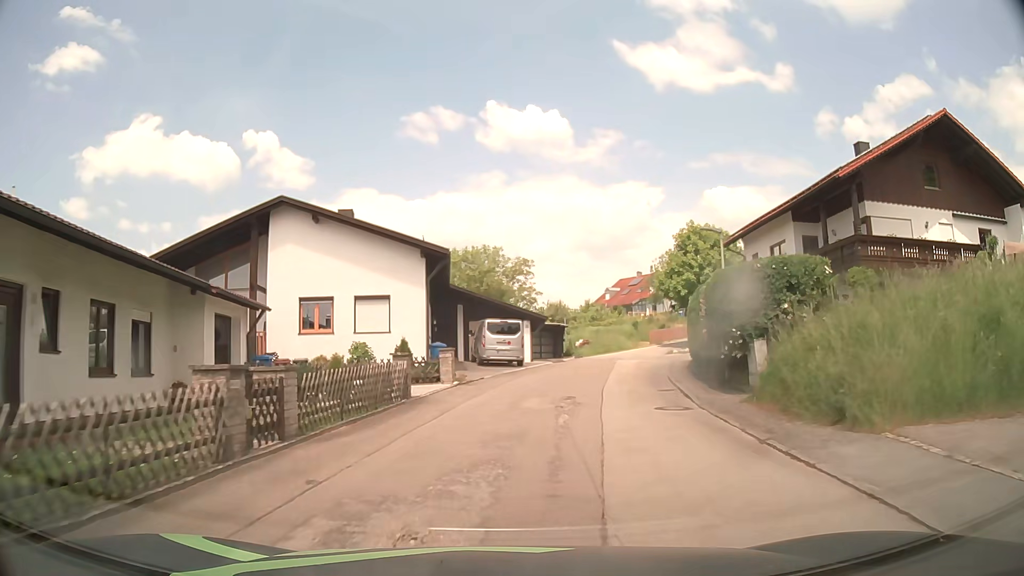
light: Day
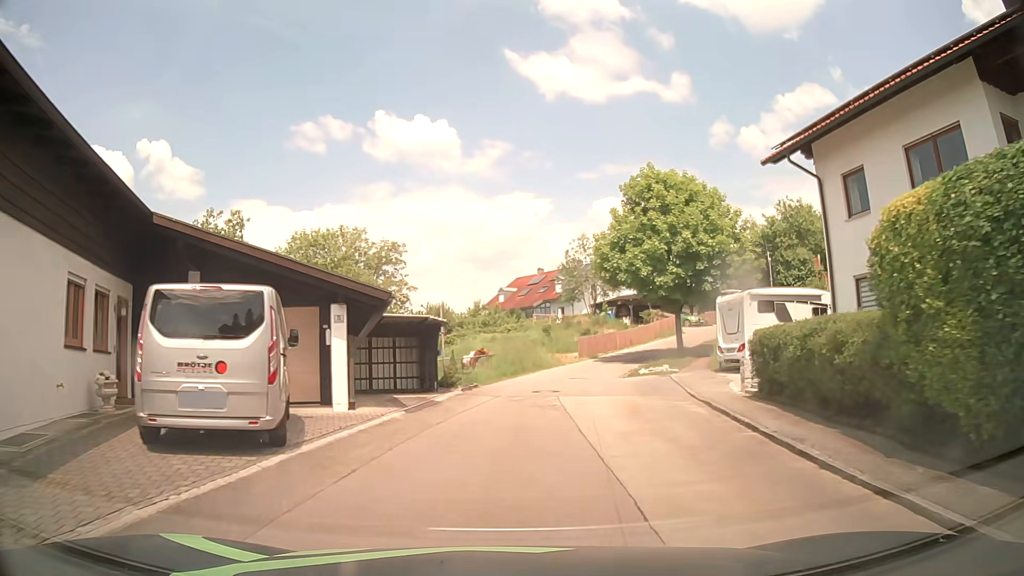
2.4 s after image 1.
(+1.8, +20.9) m; +10°
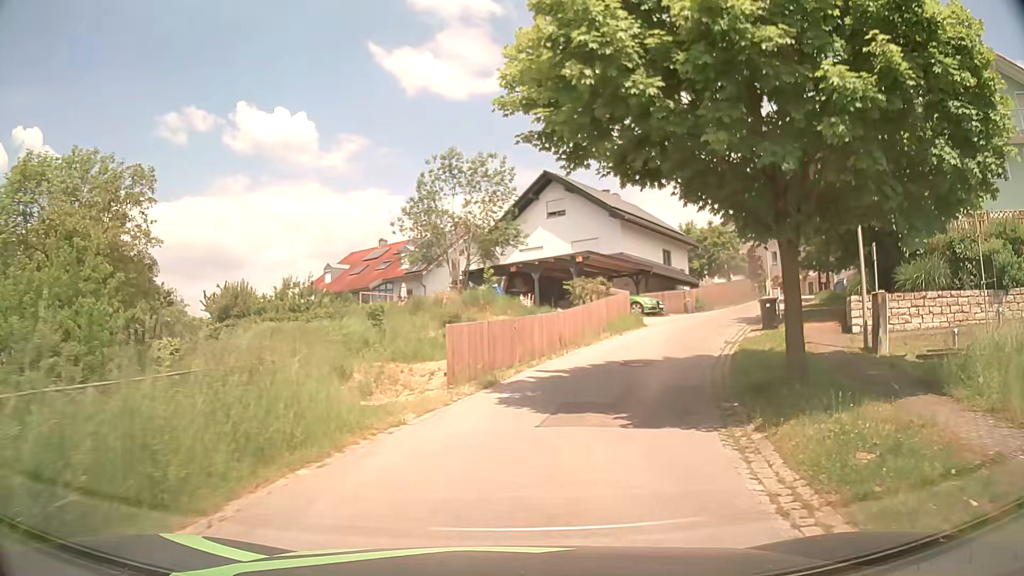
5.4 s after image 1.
(+1.9, +24.7) m; +14°
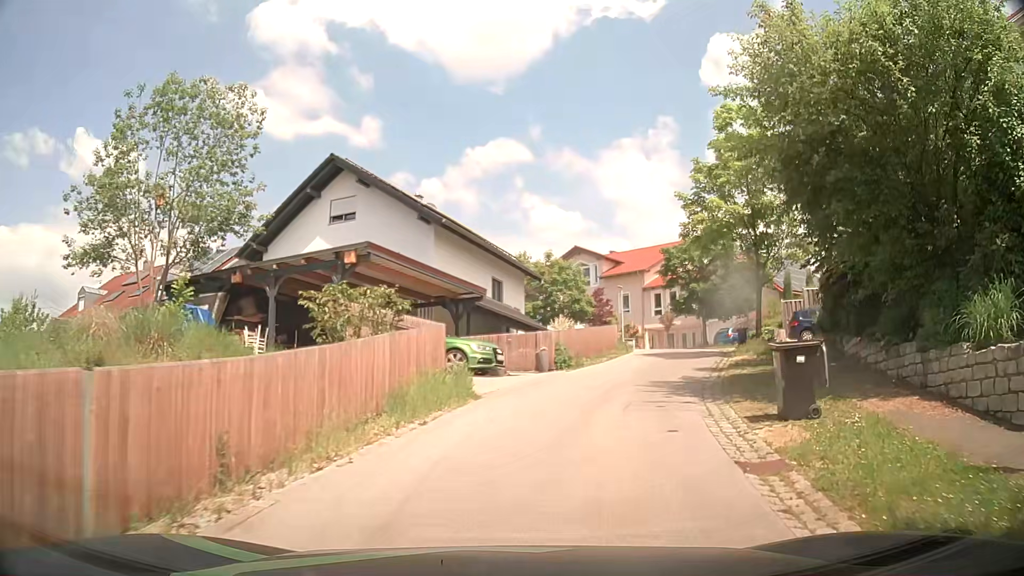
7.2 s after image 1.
(+1.6, +13.5) m; +15°
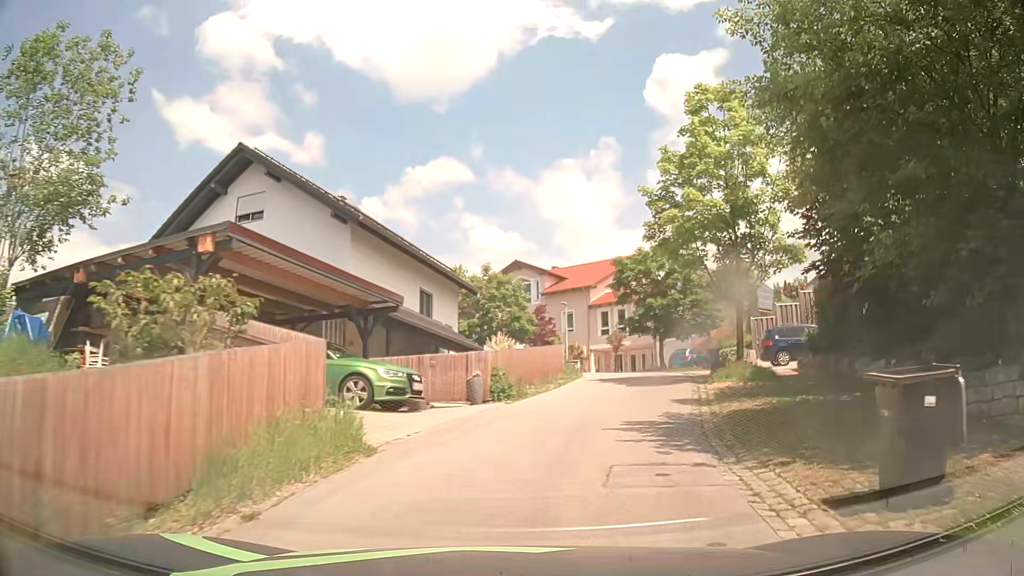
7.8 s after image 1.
(+0.2, +4.3) m; +6°
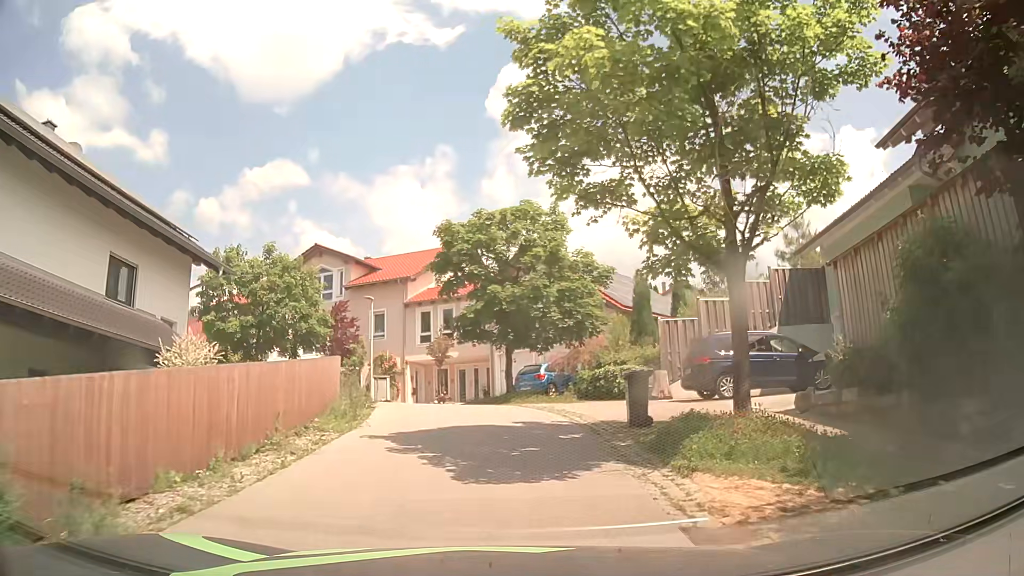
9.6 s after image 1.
(+1.7, +12.0) m; +15°
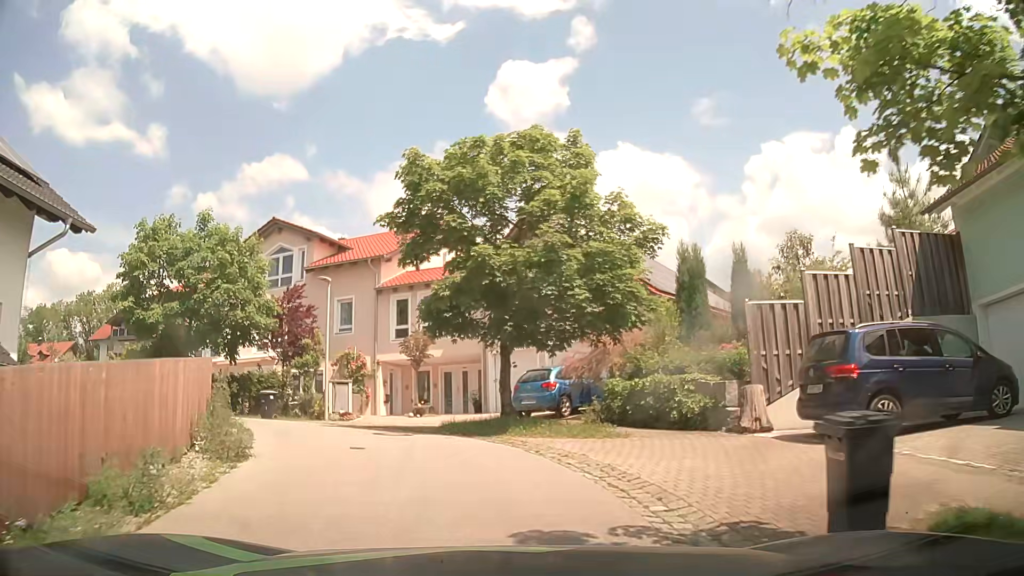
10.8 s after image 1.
(+0.1, +7.6) m; +1°
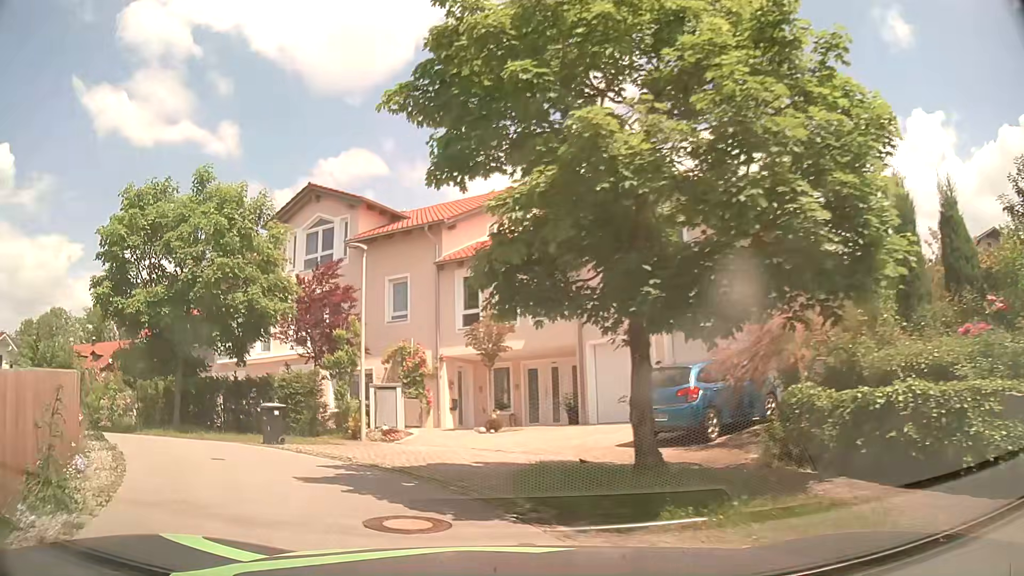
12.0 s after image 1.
(-0.3, +6.9) m; -8°
(-2, +10) (-10, +16) (-19, +20) (-29, +23) (-38, +25) (-48, +28) (-57, +31) (-67, +34) (-76, +38) (-82, +46) m
